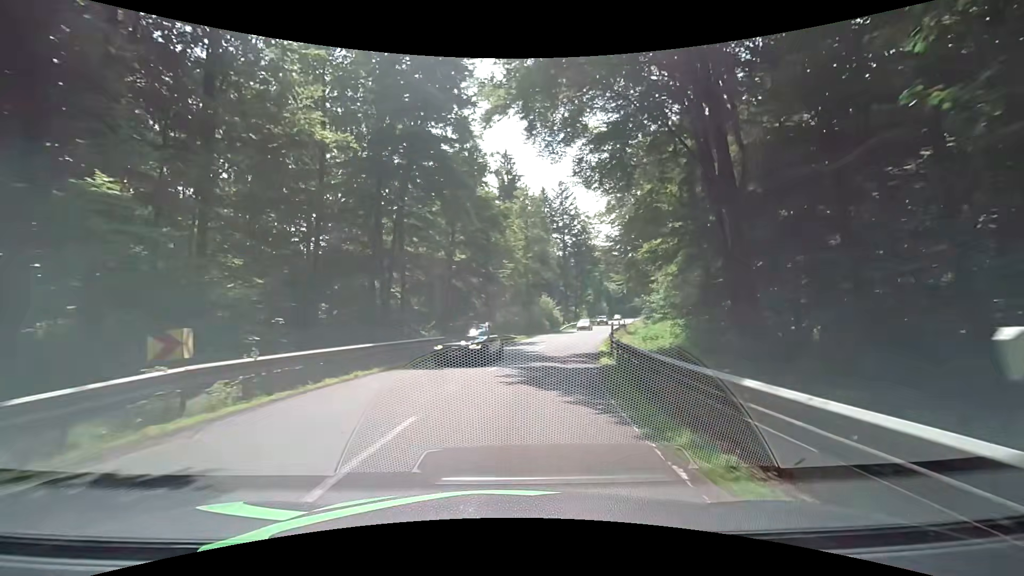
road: secondary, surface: asphalt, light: Day
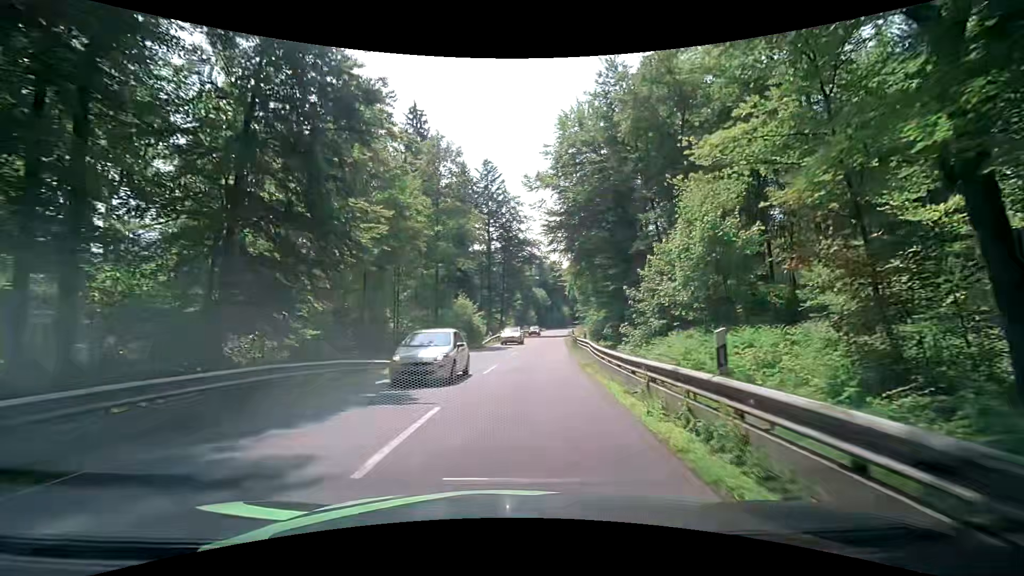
(+1.6, +20.9) m; +8°
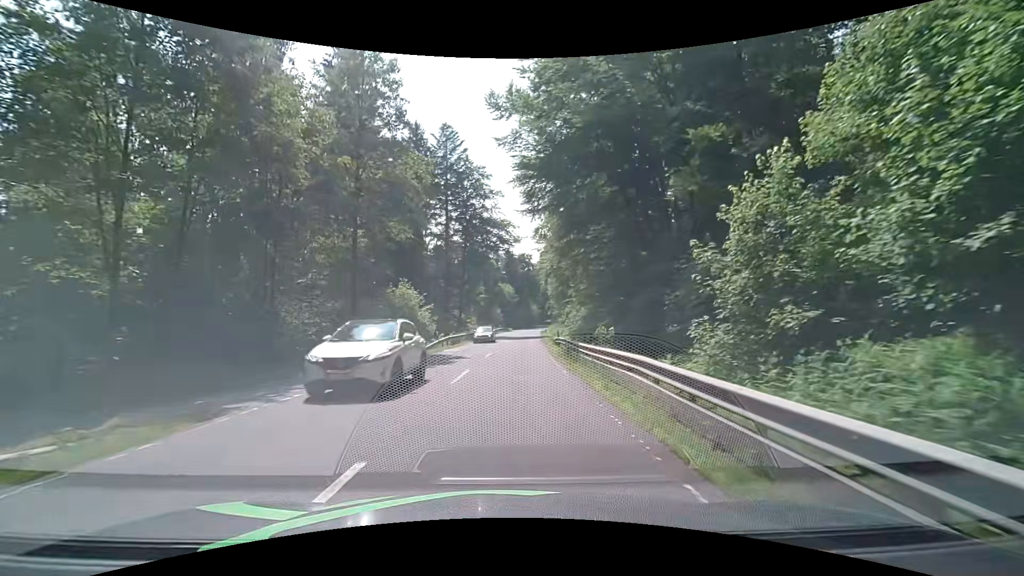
(+0.7, +14.9) m; +4°
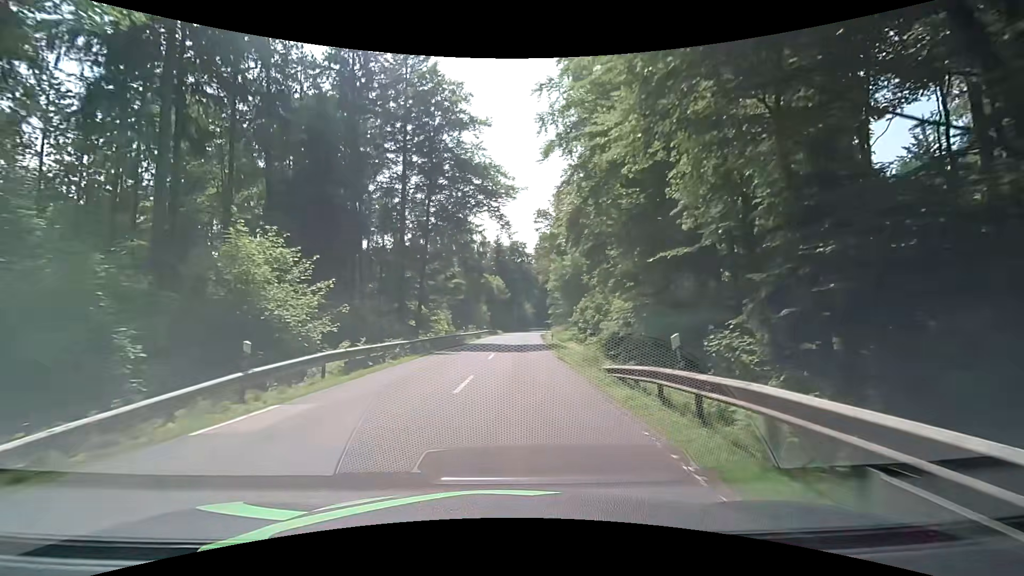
(+0.5, +24.0) m; +2°
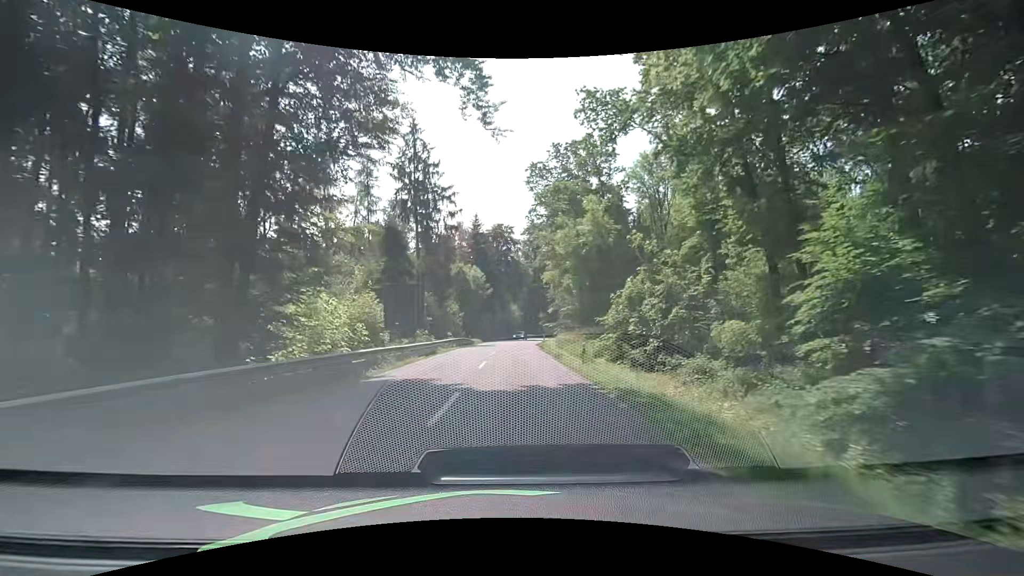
(+0.3, +26.0) m; +2°
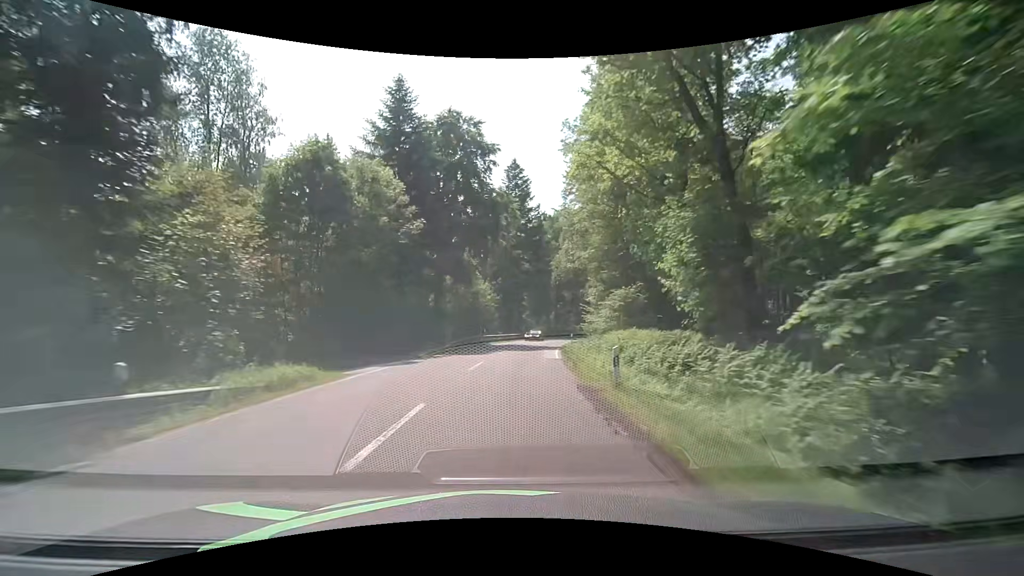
(+0.5, +46.8) m; +2°
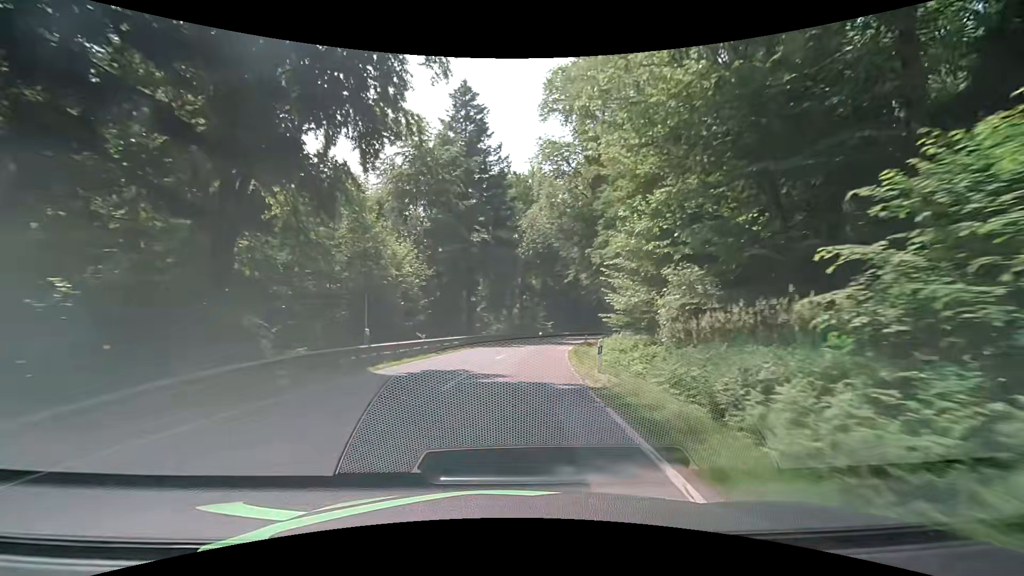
(+1.3, +27.5) m; +5°
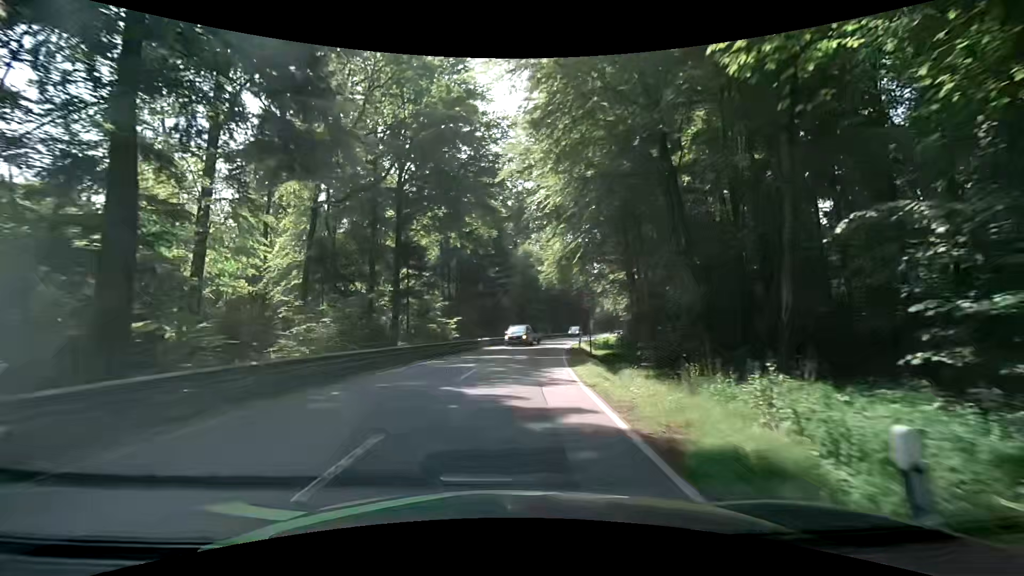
(+3.7, +40.9) m; +11°
(0, +10) (+1, +20) (+2, +30) (+3, +40) (+4, +50) (+6, +60) (+8, +69) (+11, +79) (+14, +89) (+16, +98) m
